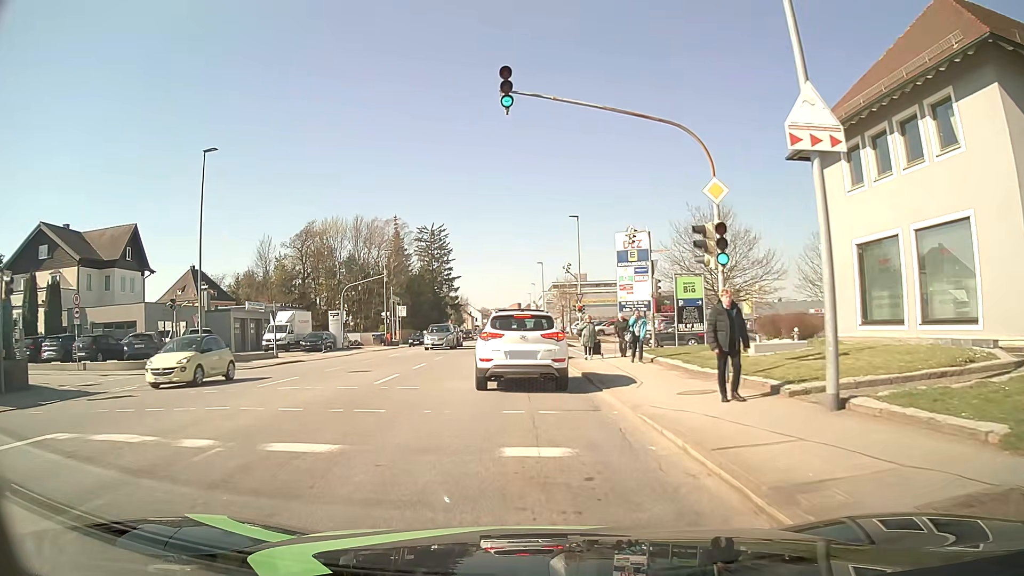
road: tertiary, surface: asphalt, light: Day
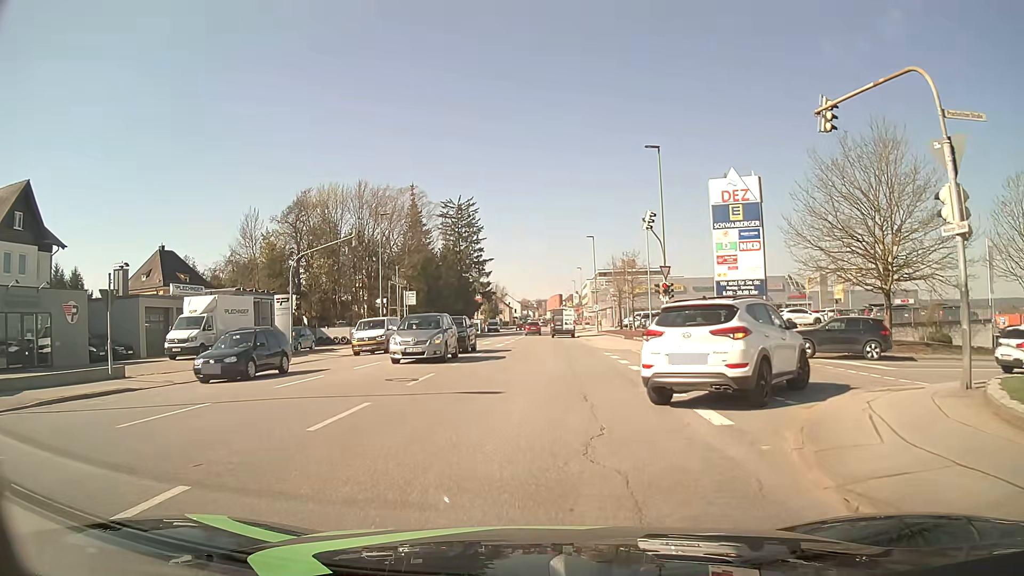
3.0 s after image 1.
(-0.6, +19.8) m; -3°
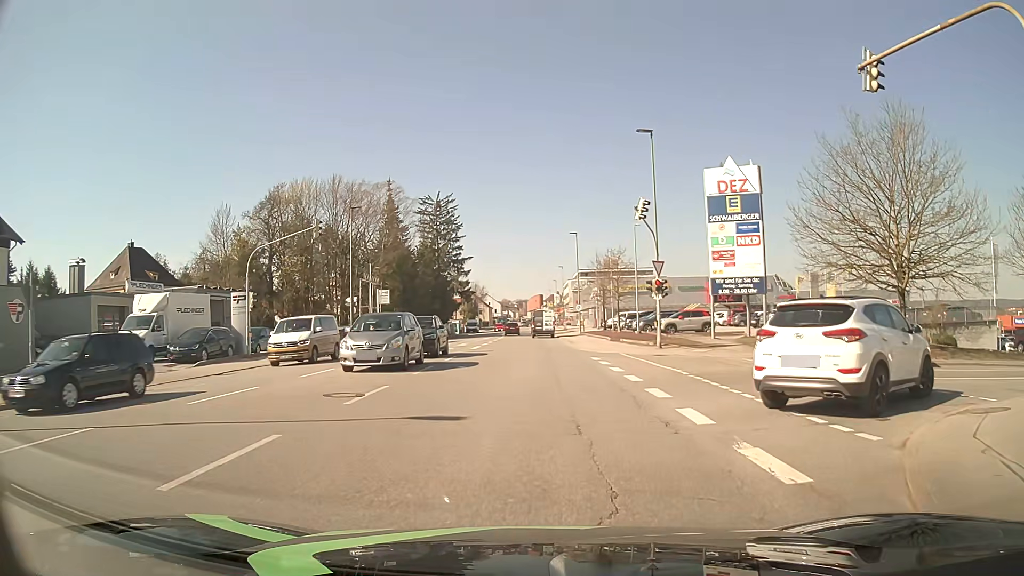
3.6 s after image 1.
(0.0, +3.1) m; +2°
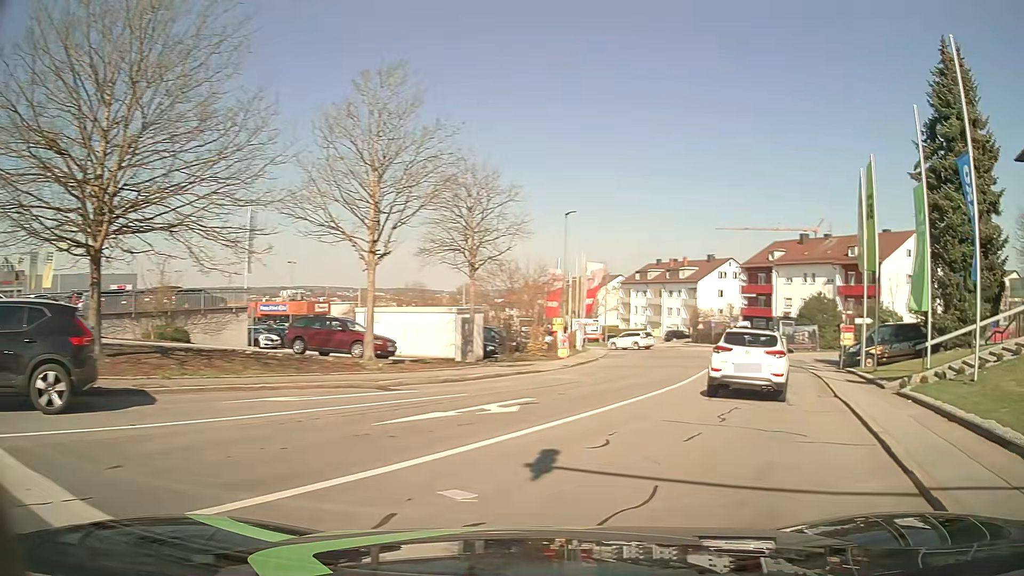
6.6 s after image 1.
(+6.3, +11.6) m; +69°
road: residential
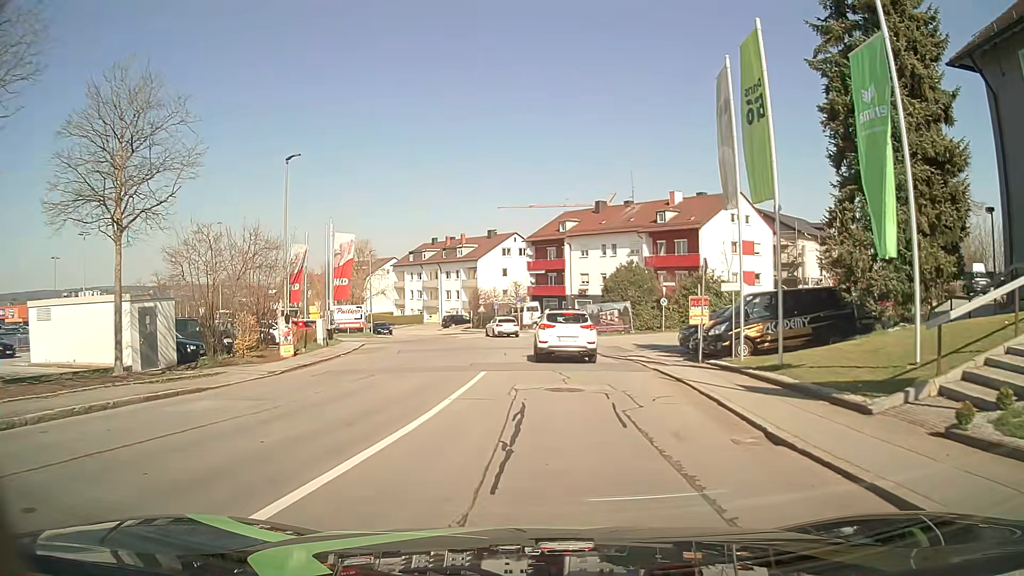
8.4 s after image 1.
(+2.2, +10.6) m; +16°
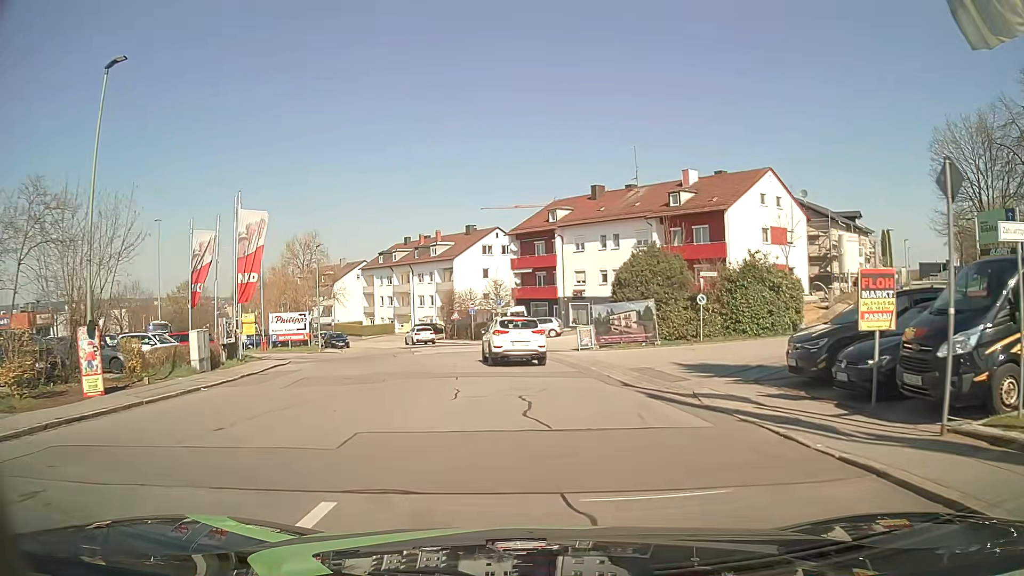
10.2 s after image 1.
(+0.1, +12.3) m; 0°
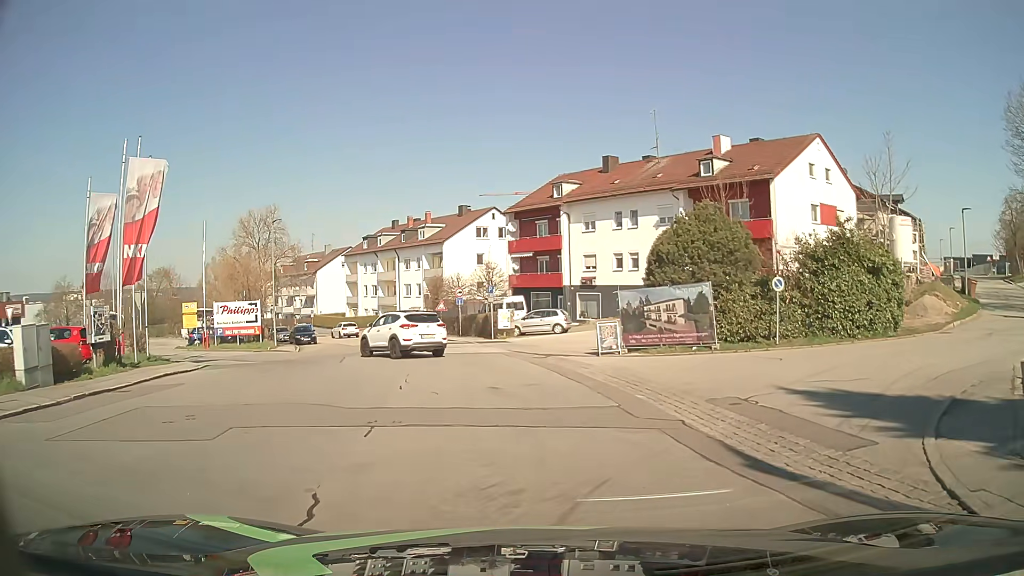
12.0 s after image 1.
(+0.1, +9.0) m; 0°
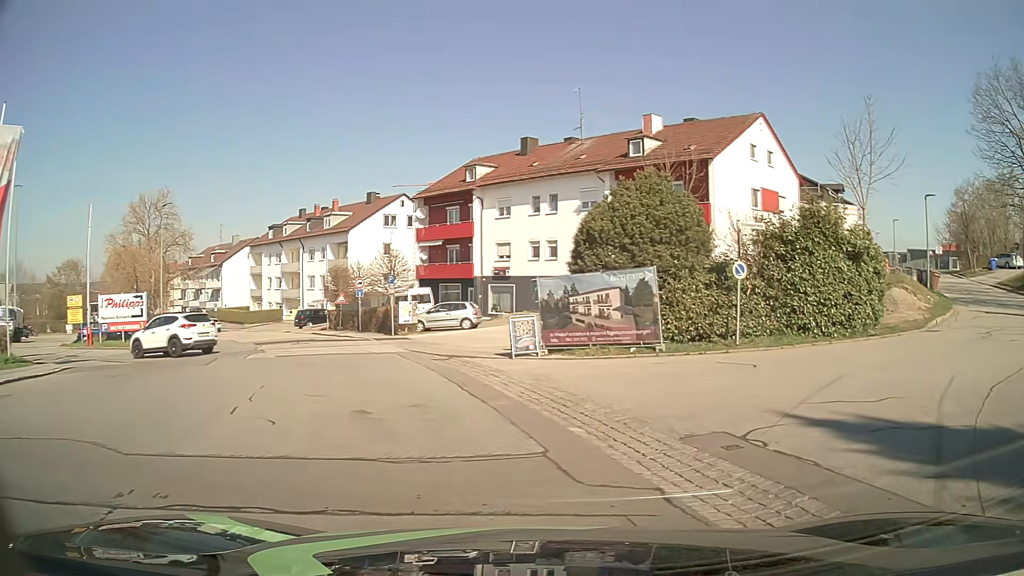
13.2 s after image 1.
(+0.2, +4.0) m; +10°
